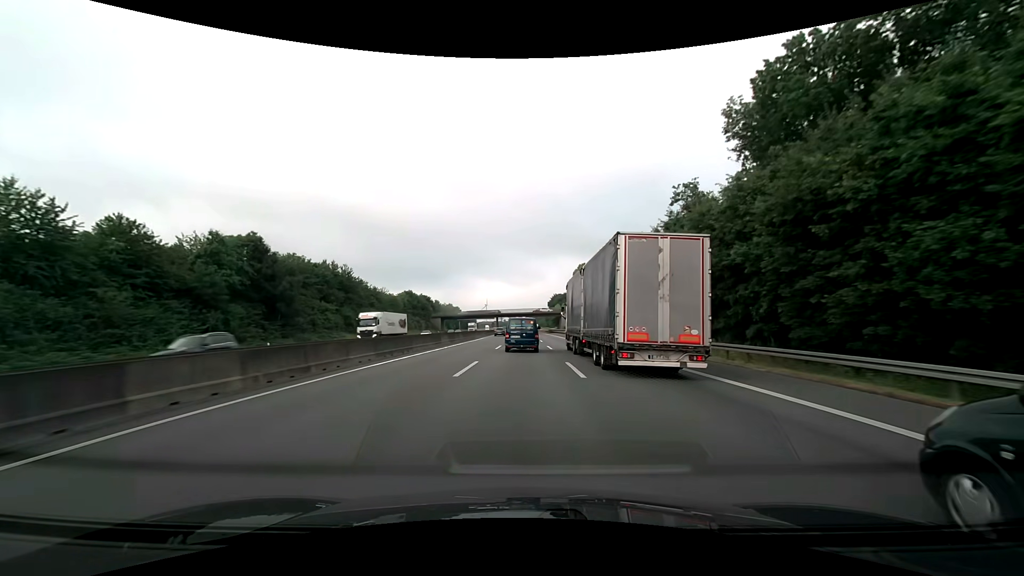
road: motorway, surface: asphalt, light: Day
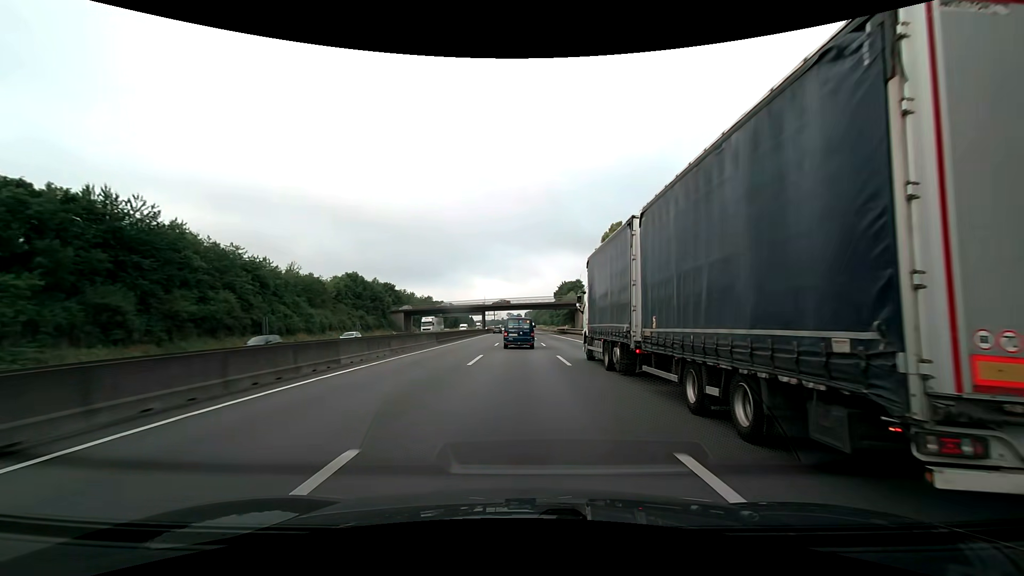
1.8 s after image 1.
(0.0, +50.5) m; 0°
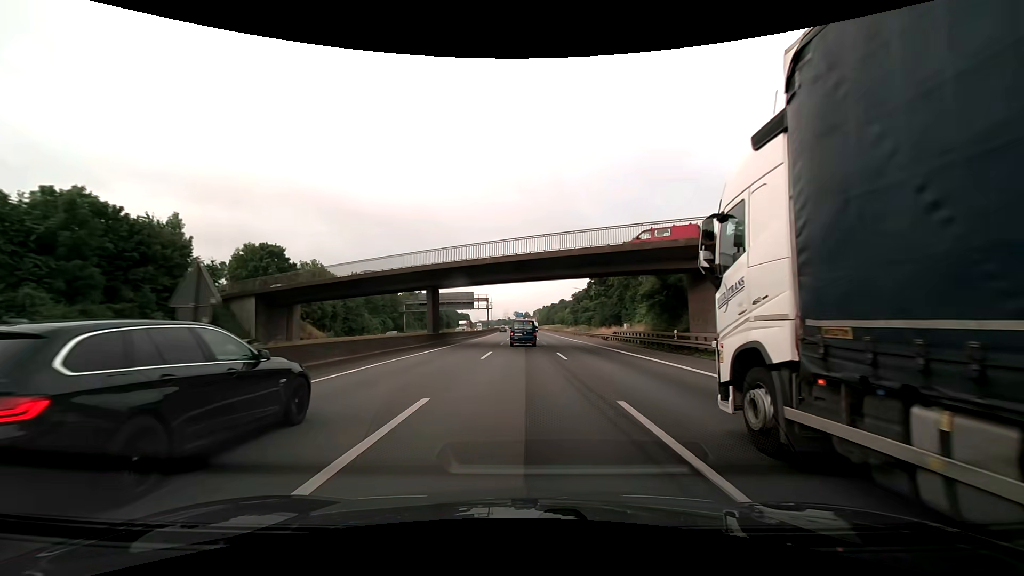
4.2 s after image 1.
(-0.4, +68.3) m; -1°
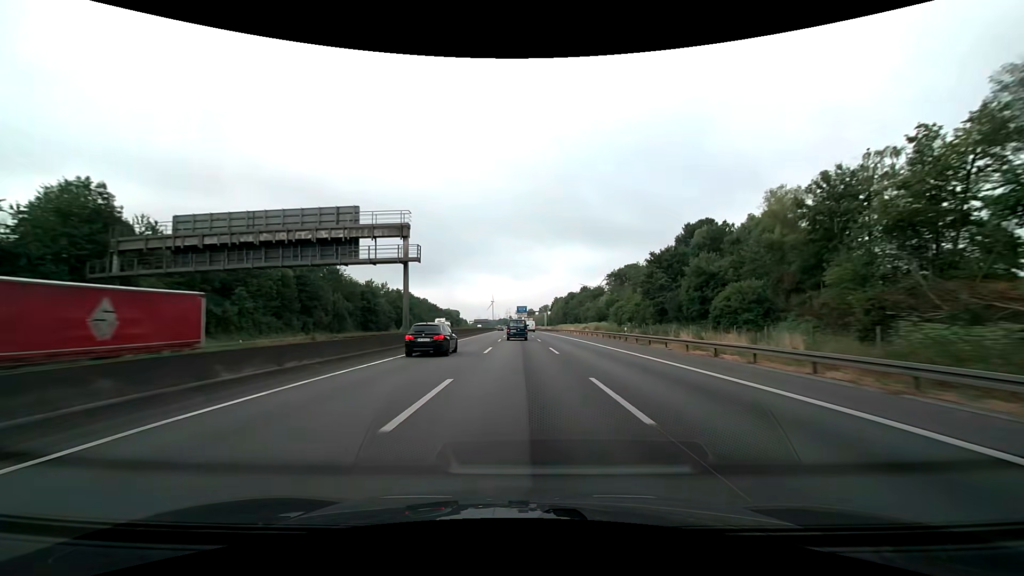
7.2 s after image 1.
(-0.3, +86.9) m; 0°
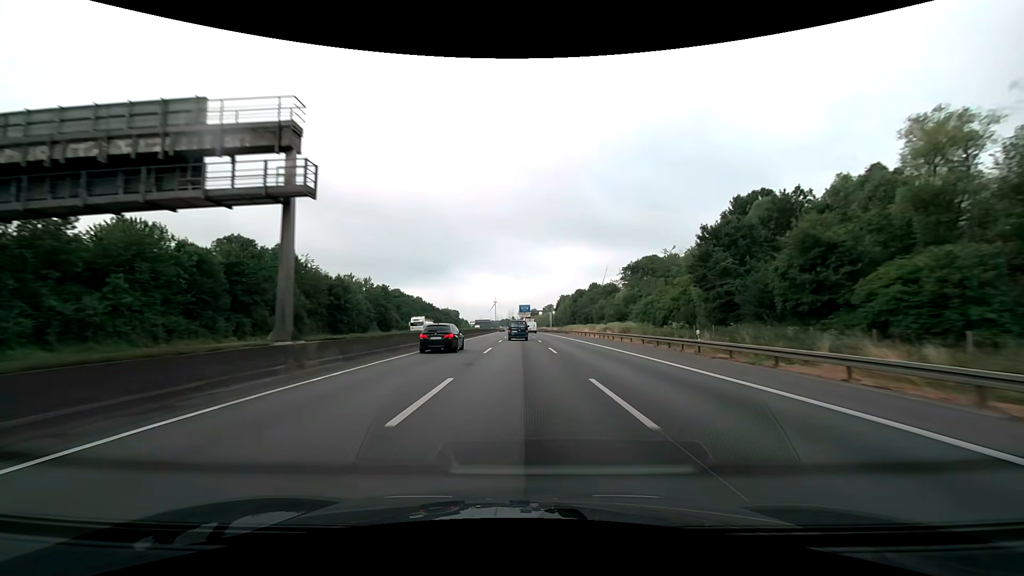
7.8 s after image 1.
(-0.1, +17.7) m; 0°
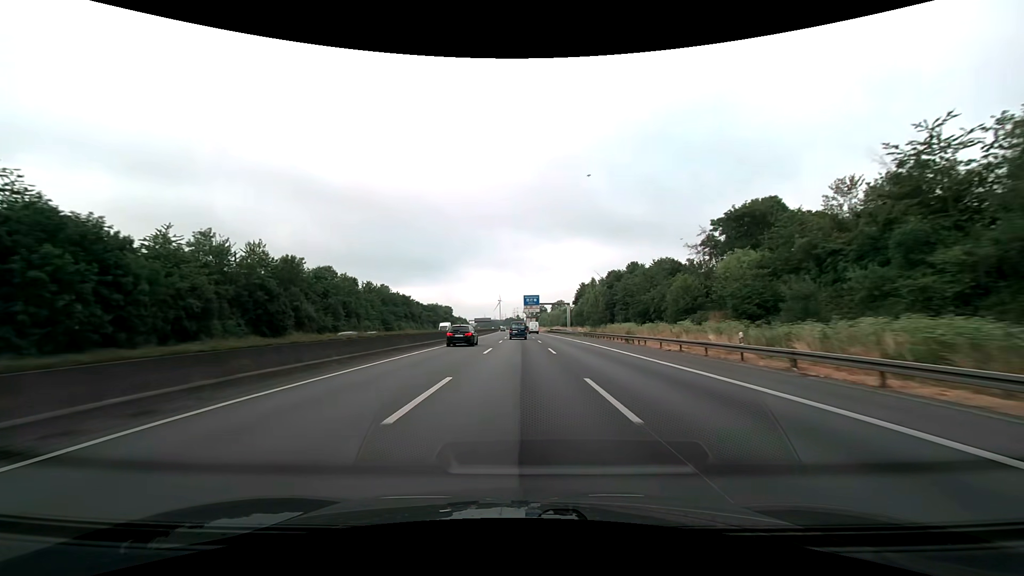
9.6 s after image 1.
(-0.4, +53.6) m; -1°
